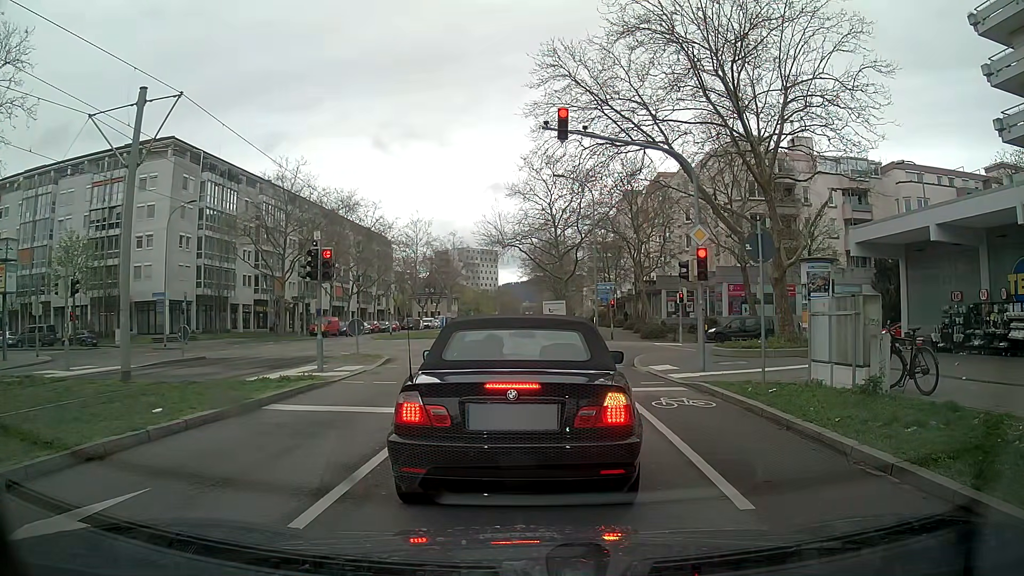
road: tertiary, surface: asphalt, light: Day
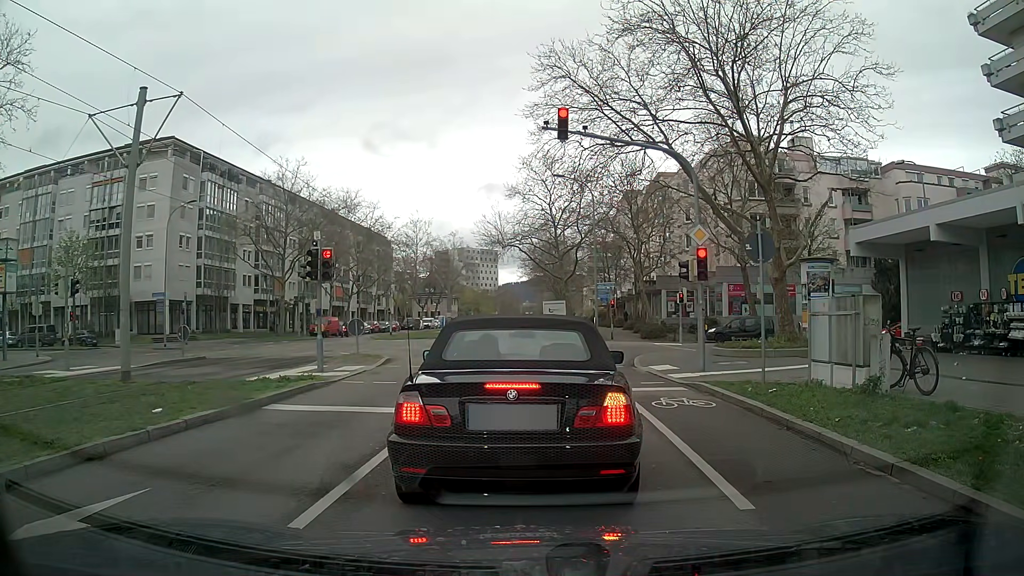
(0.0, 0.0) m; 0°
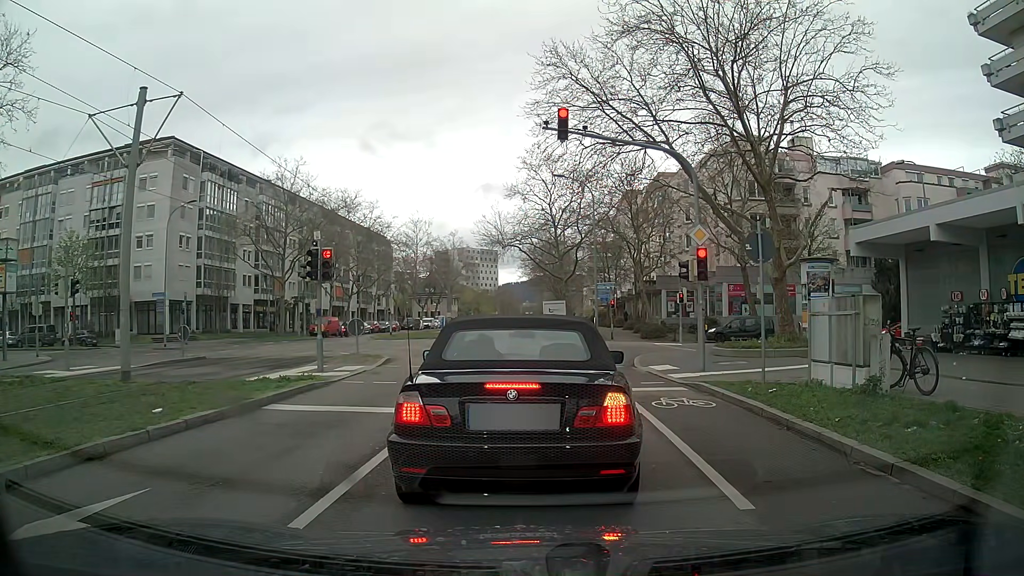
(0.0, 0.0) m; 0°
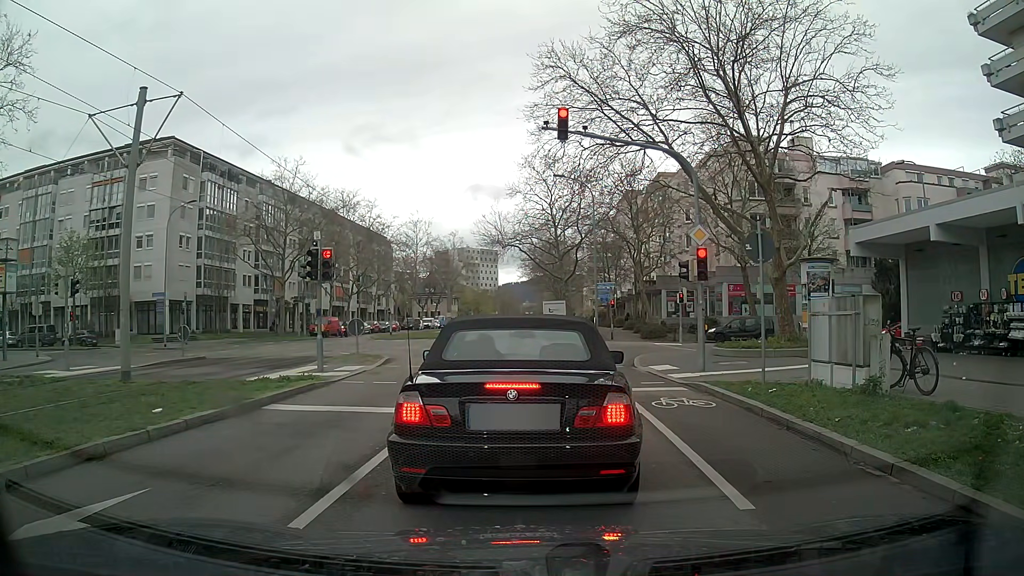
(0.0, 0.0) m; 0°
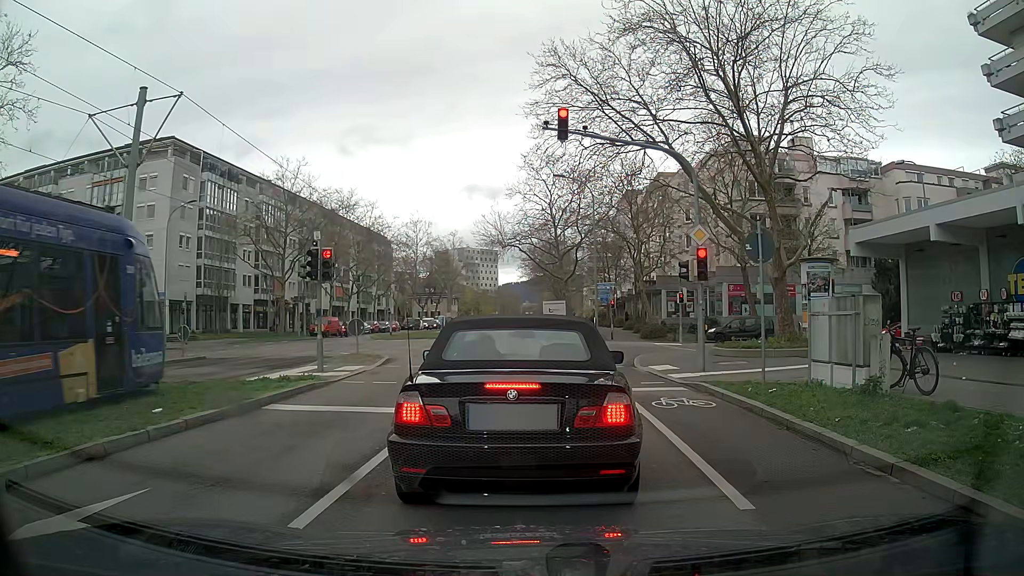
(0.0, 0.0) m; 0°
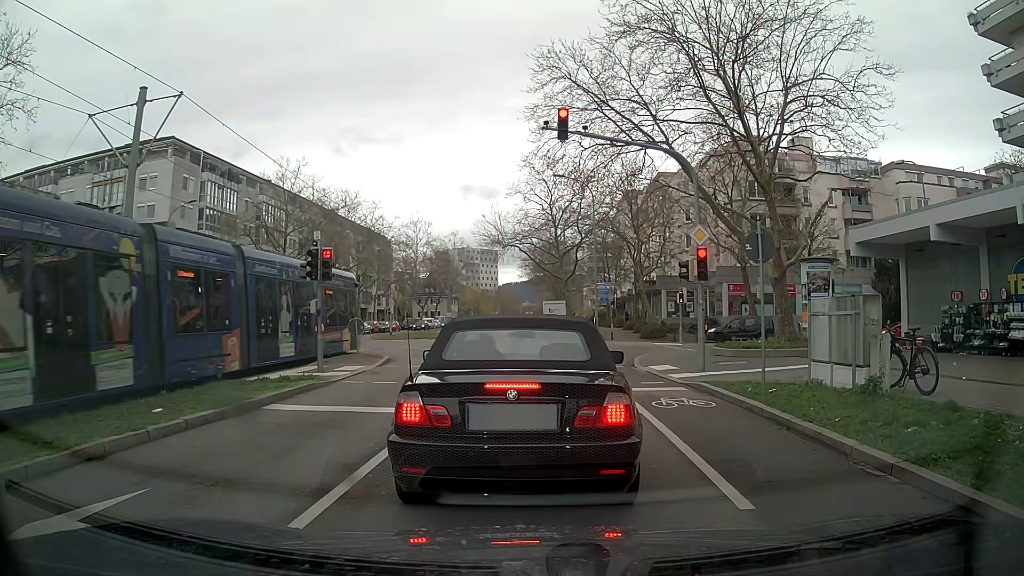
(0.0, 0.0) m; 0°
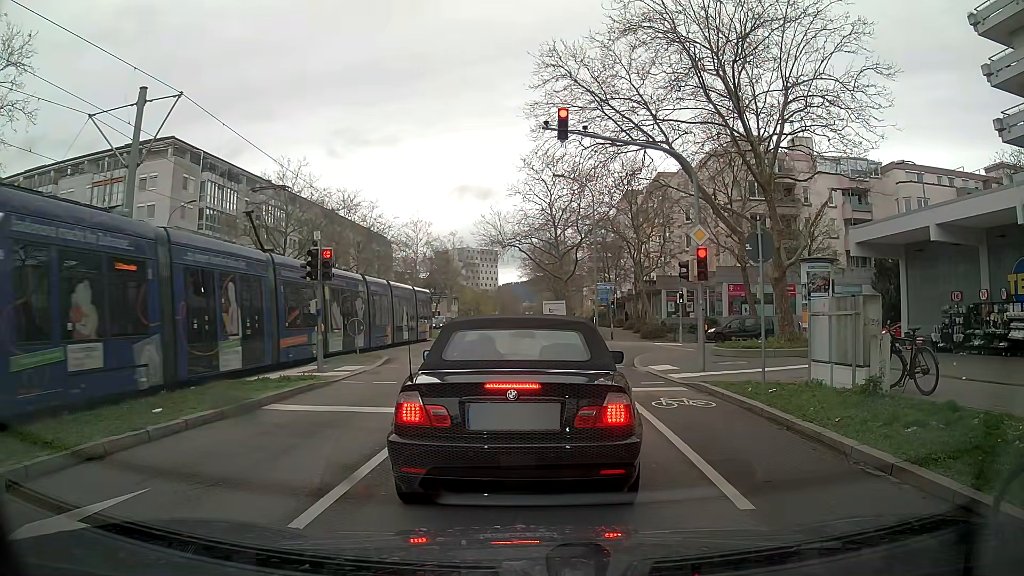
(0.0, 0.0) m; 0°
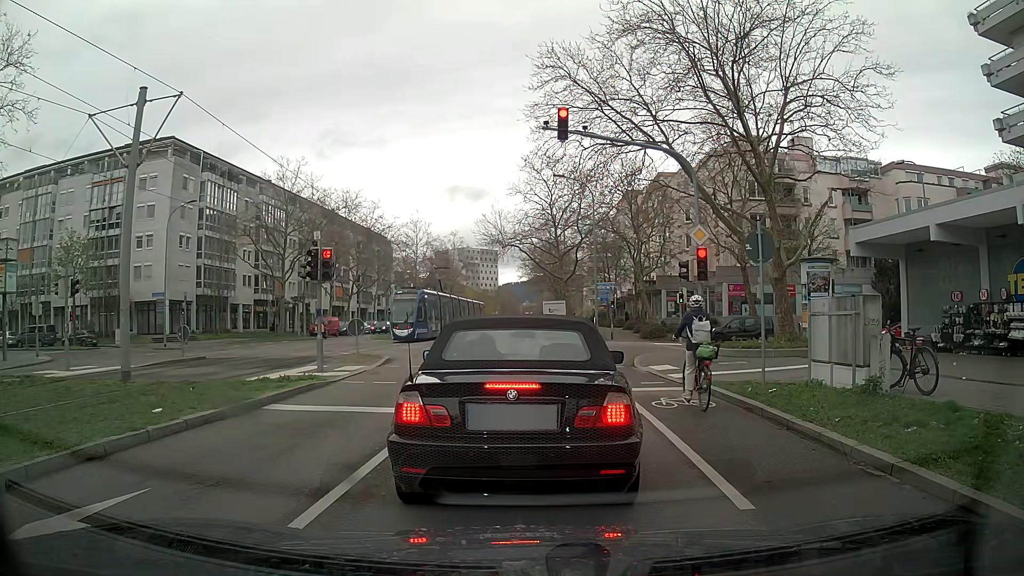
(0.0, 0.0) m; 0°
